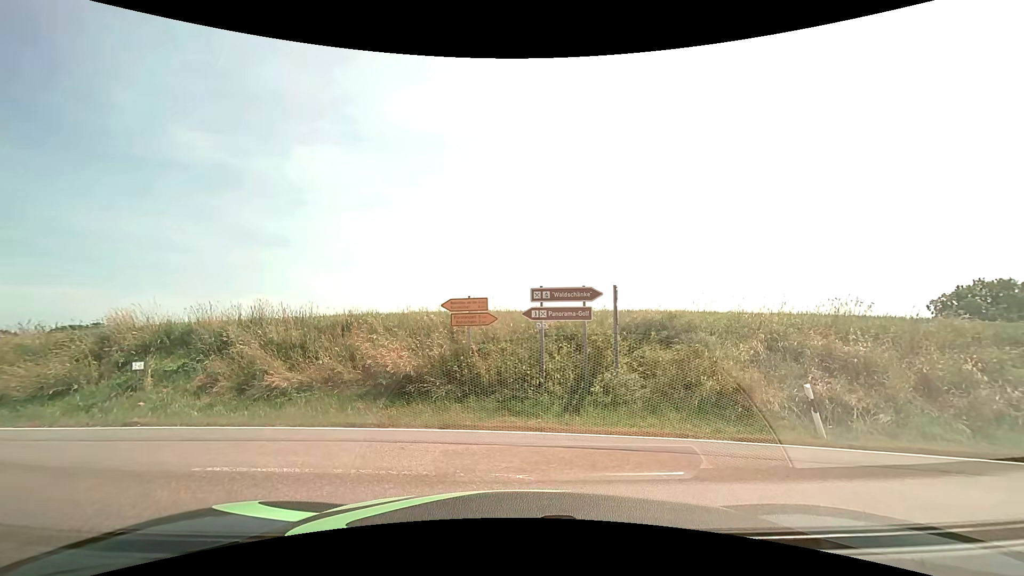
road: unclassified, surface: asphalt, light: Day
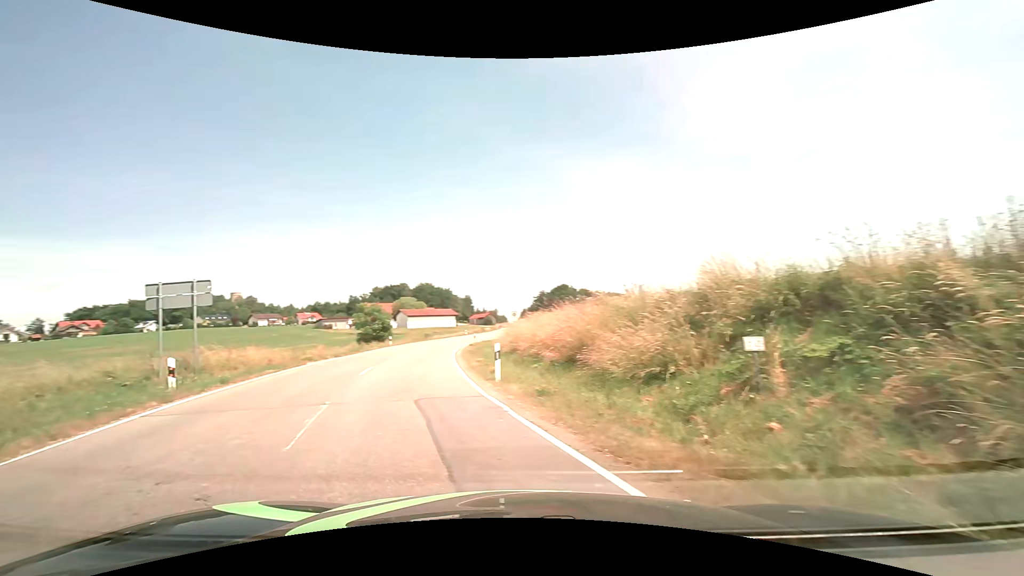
(-3.9, +9.0) m; -62°
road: tertiary
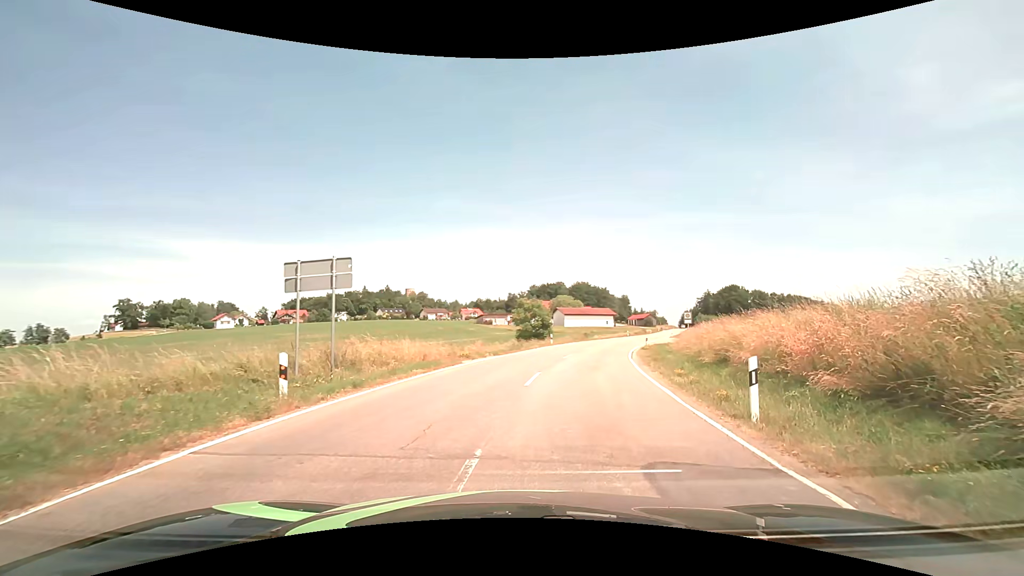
(-1.2, +5.0) m; -19°
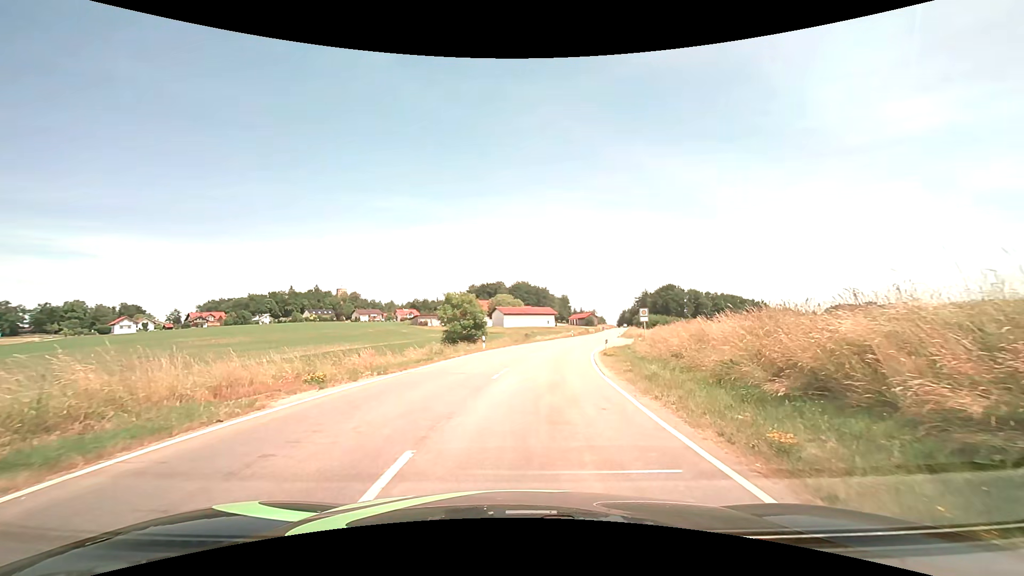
(+0.9, +10.5) m; +7°
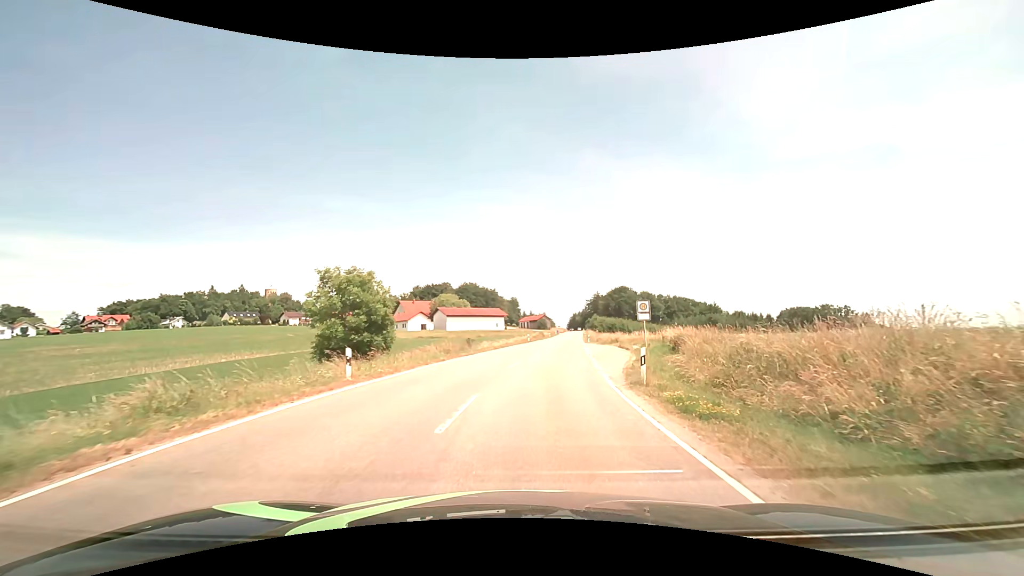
(+0.7, +19.2) m; +6°
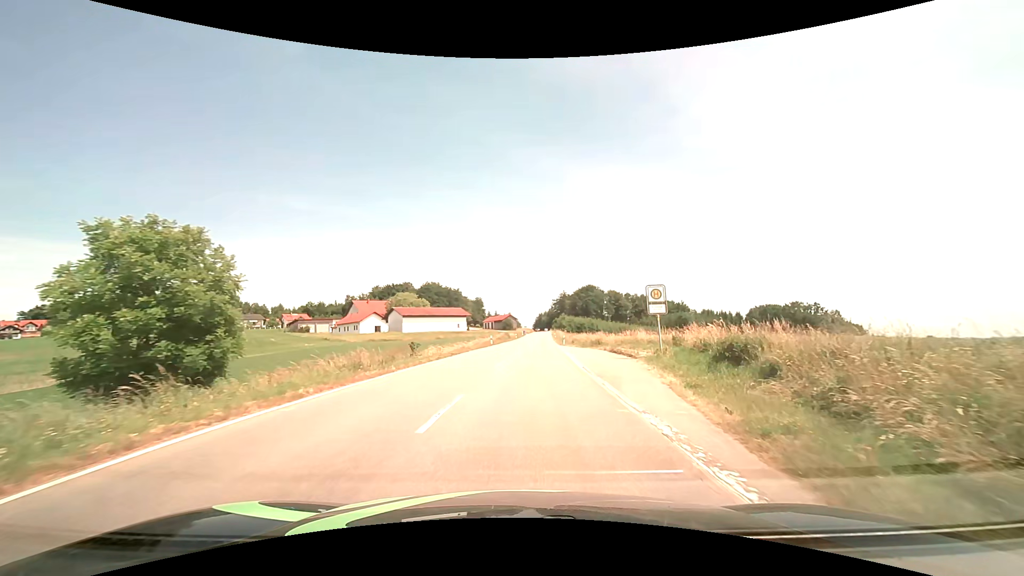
(+0.4, +11.8) m; +4°
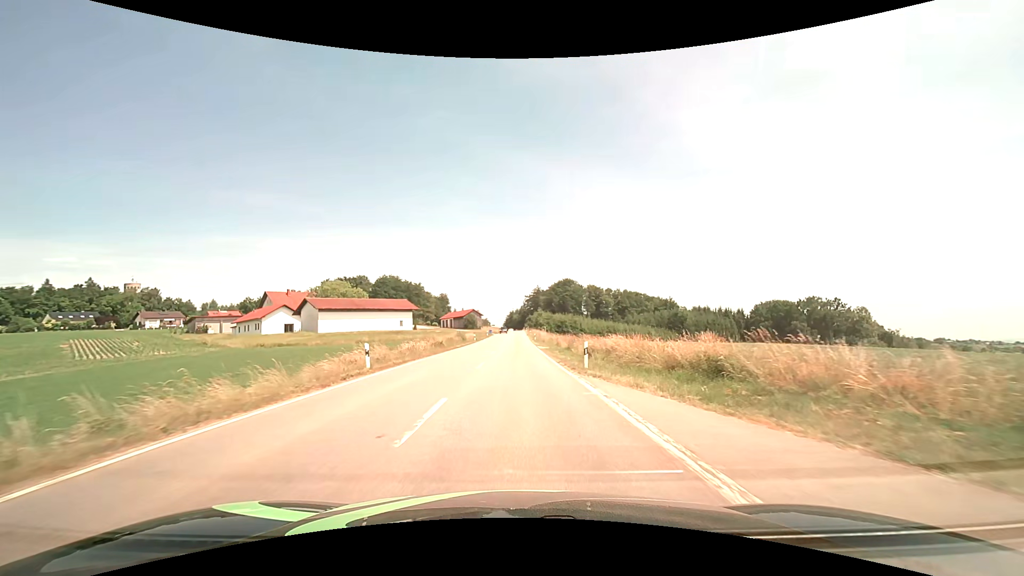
(+1.5, +36.3) m; +4°
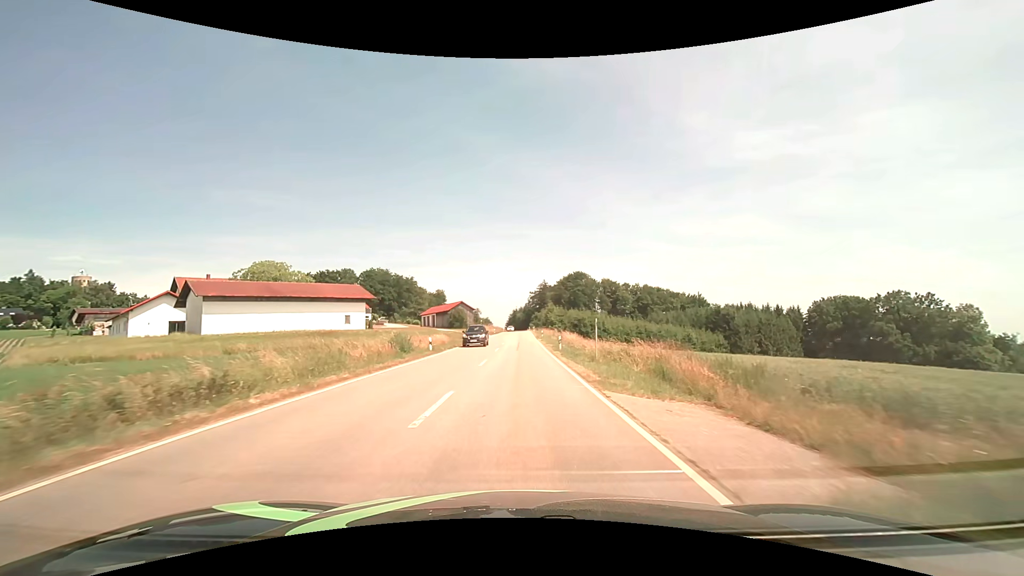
(-0.1, +35.2) m; -1°
(0, +10) (0, +20) (0, +30) (0, +40) (0, +50) (+1, +60) (+1, +70) (+1, +80) (+1, +90) (+1, +100) m
